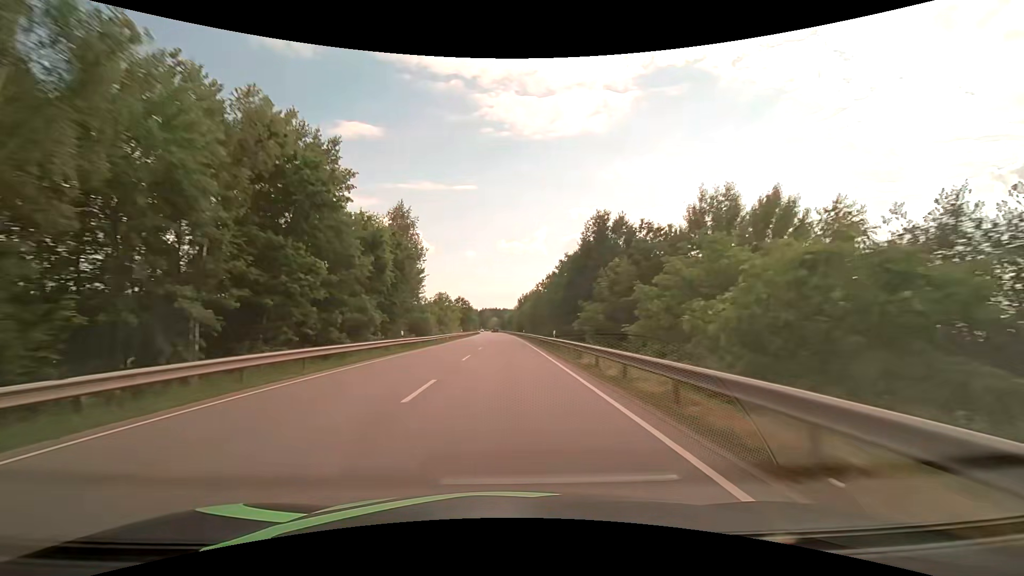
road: primary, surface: asphalt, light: Day
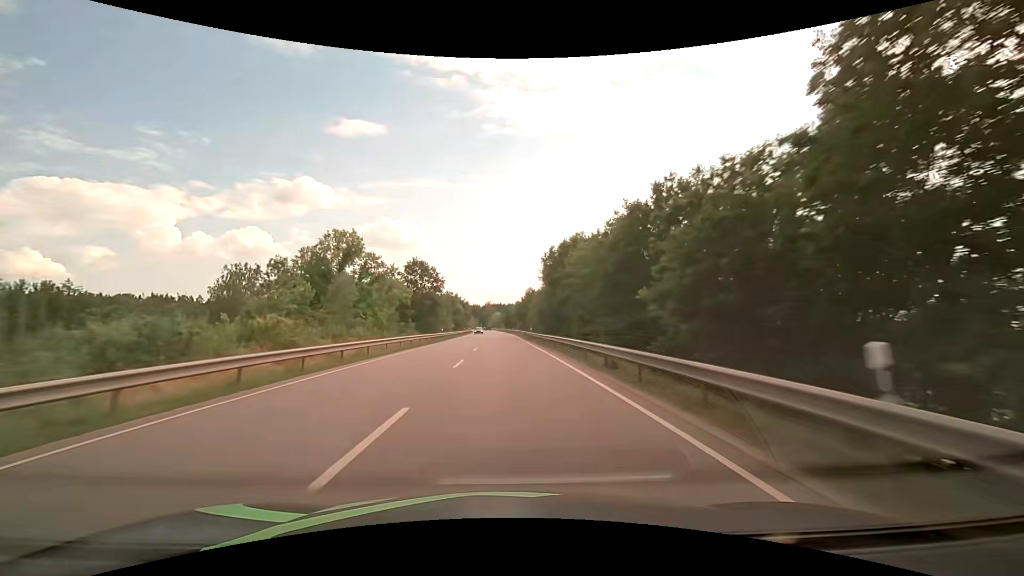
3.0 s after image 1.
(-0.7, +76.6) m; -1°
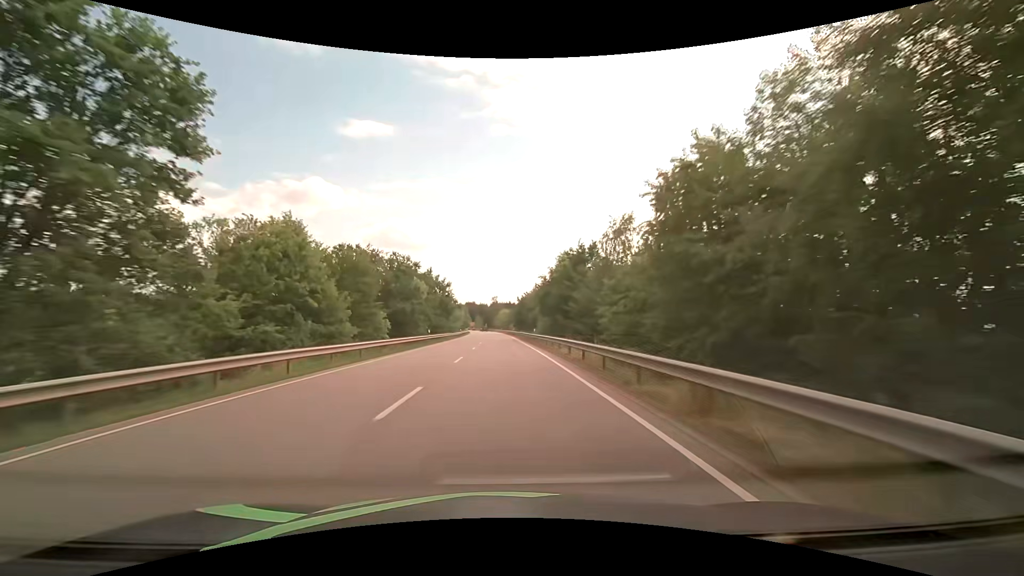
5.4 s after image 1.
(-0.4, +56.6) m; -1°
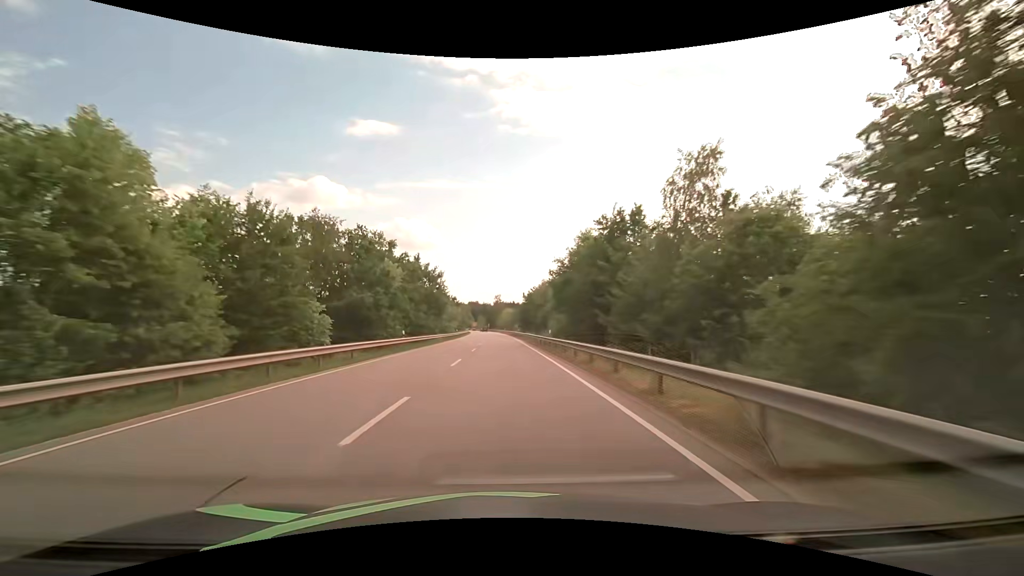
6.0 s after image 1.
(0.0, +13.5) m; 0°
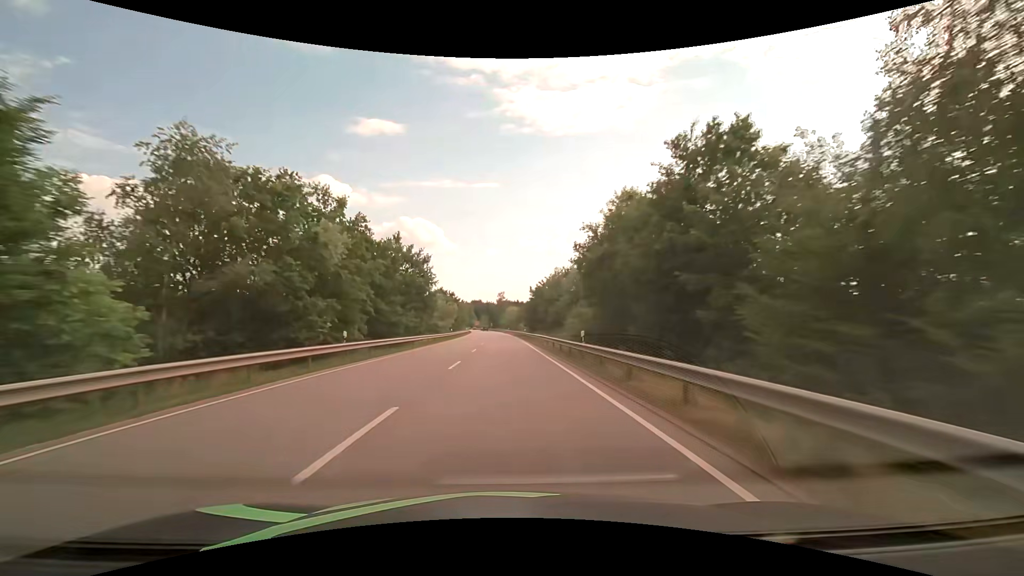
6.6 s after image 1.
(0.0, +13.2) m; 0°
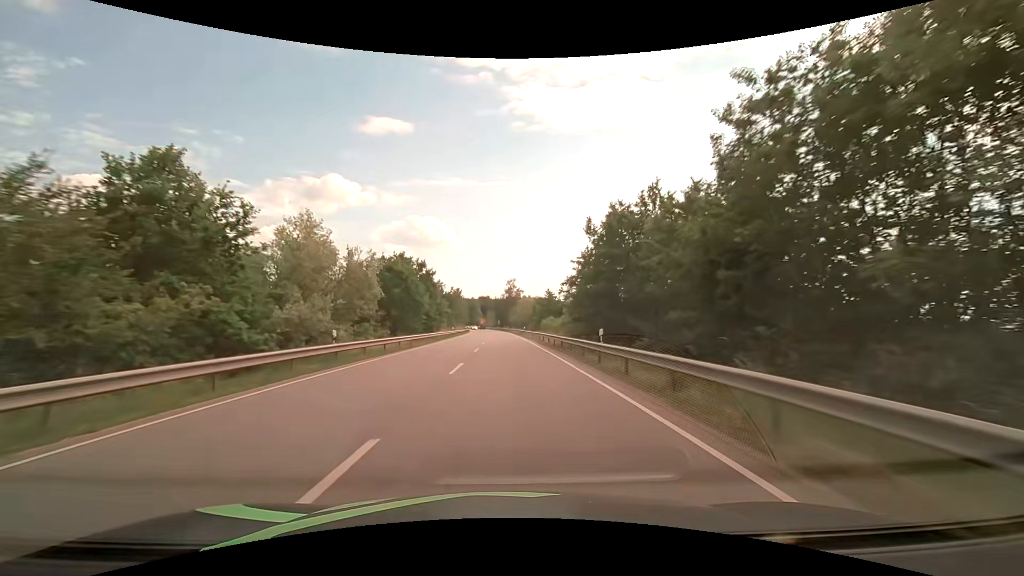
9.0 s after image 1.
(-0.7, +50.2) m; -1°
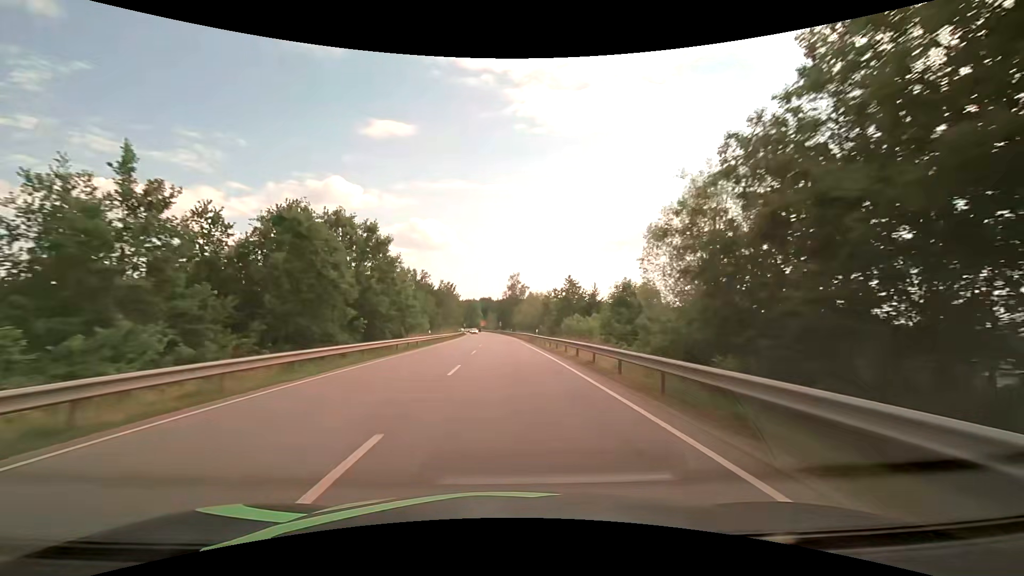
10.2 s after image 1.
(-0.1, +23.5) m; 0°
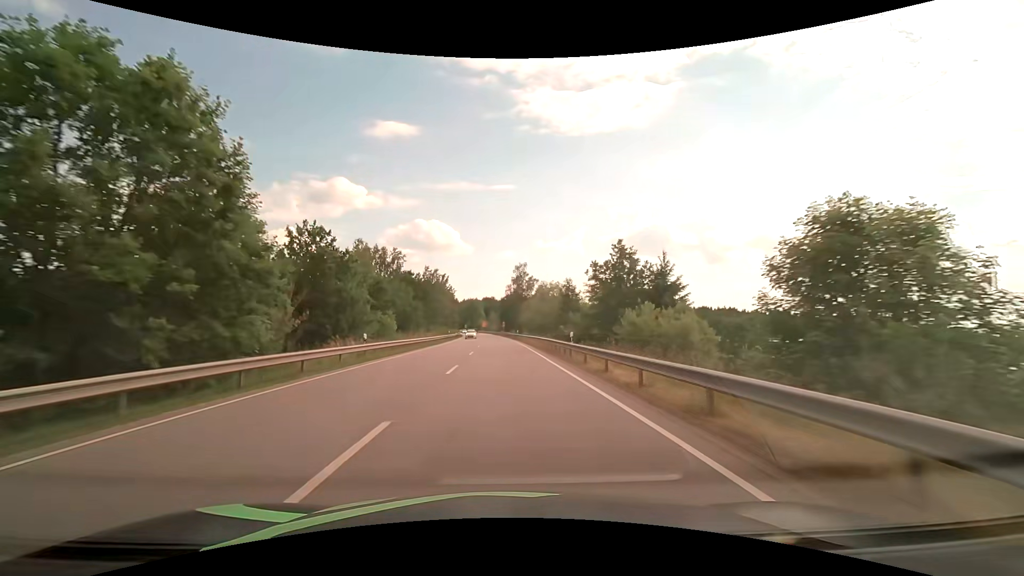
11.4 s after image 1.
(-0.2, +23.0) m; -1°
(0, +10) (0, +20) (0, +30) (0, +40) (-1, +50) (-1, +60) (-1, +70) (-2, +80) (-2, +90) (-3, +100) m
